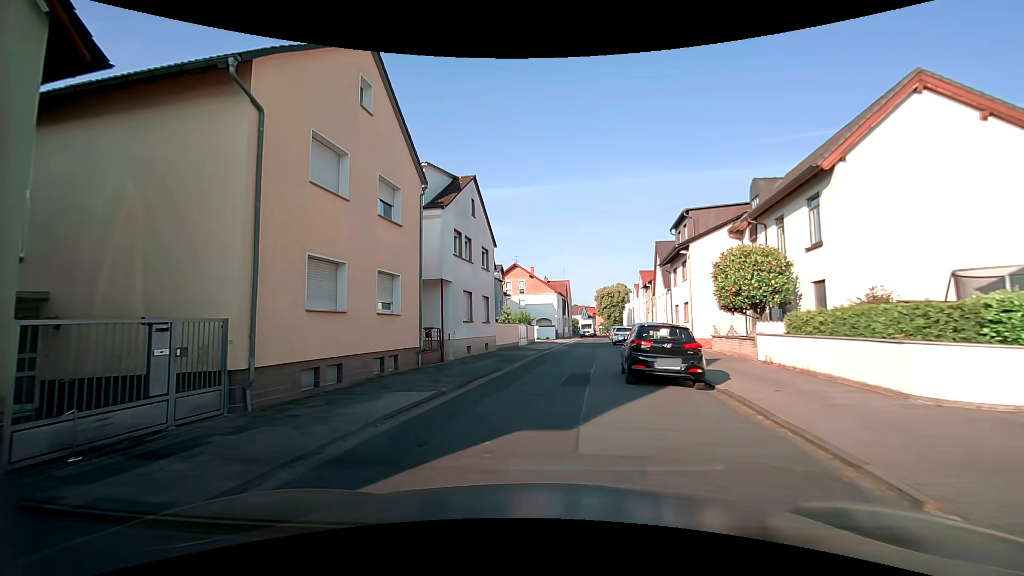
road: residential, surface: asphalt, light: Day
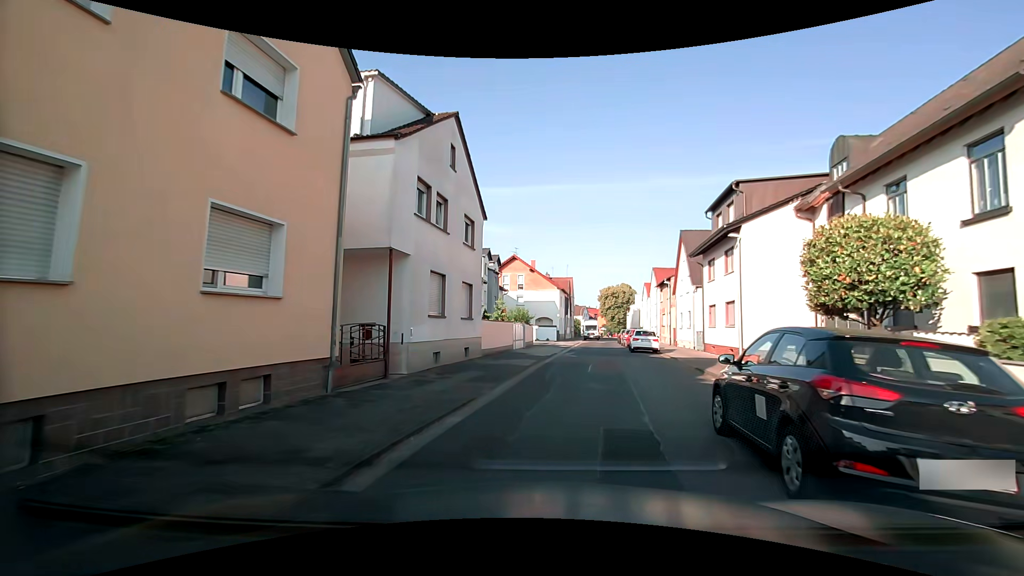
(-0.1, +7.8) m; 0°
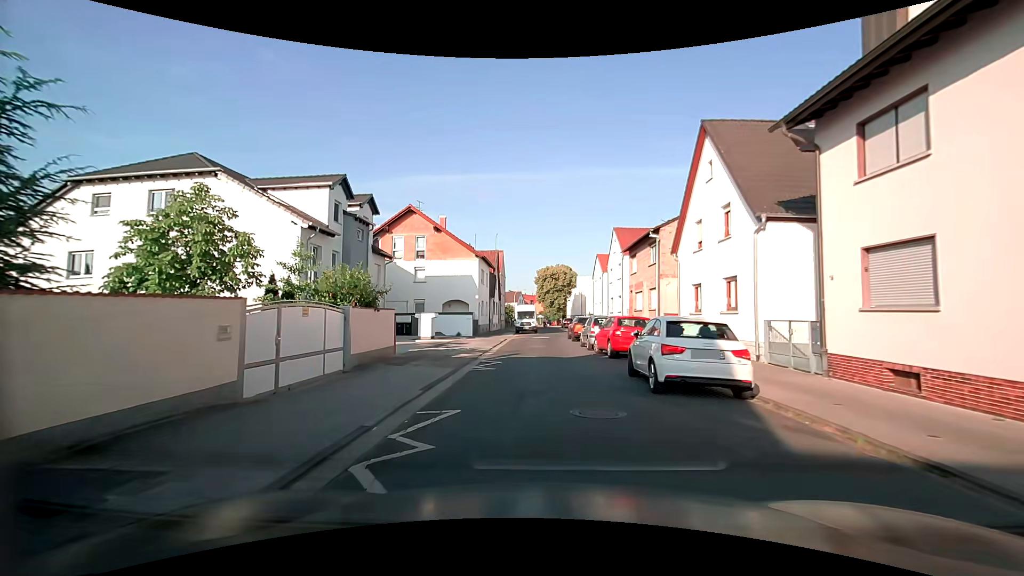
(+2.0, +22.1) m; +7°
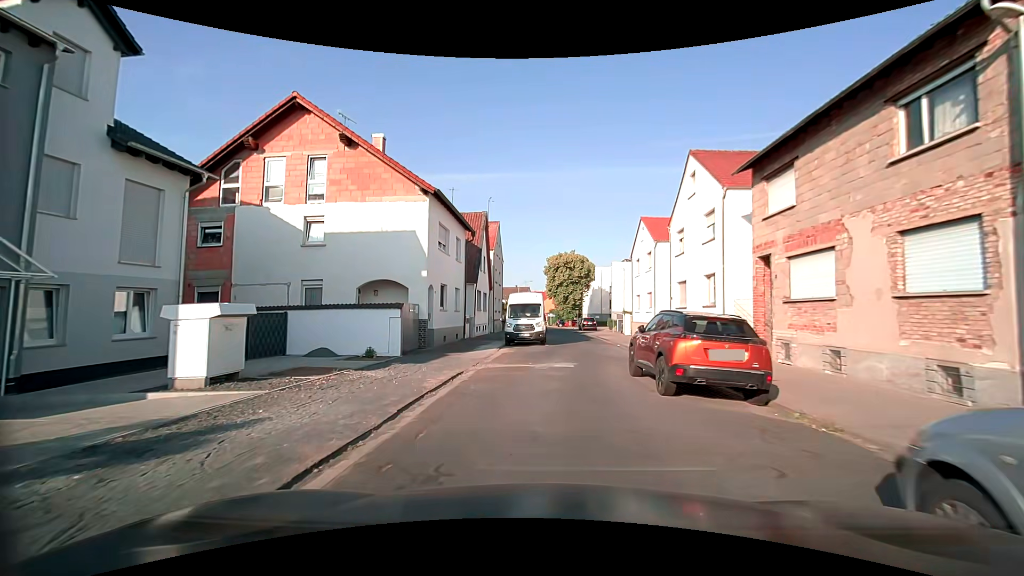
(-0.1, +21.3) m; -1°
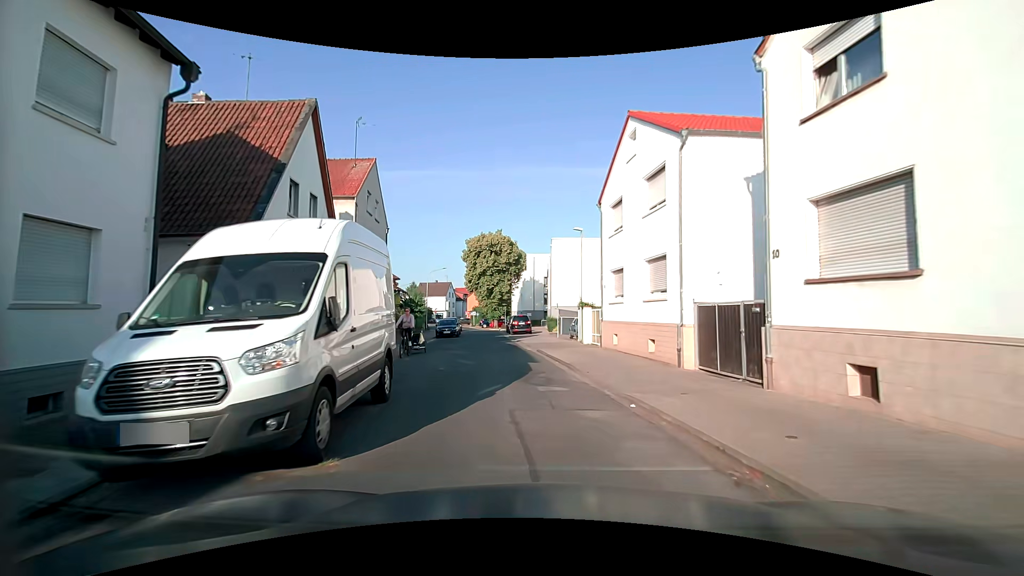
(+1.2, +19.9) m; +9°
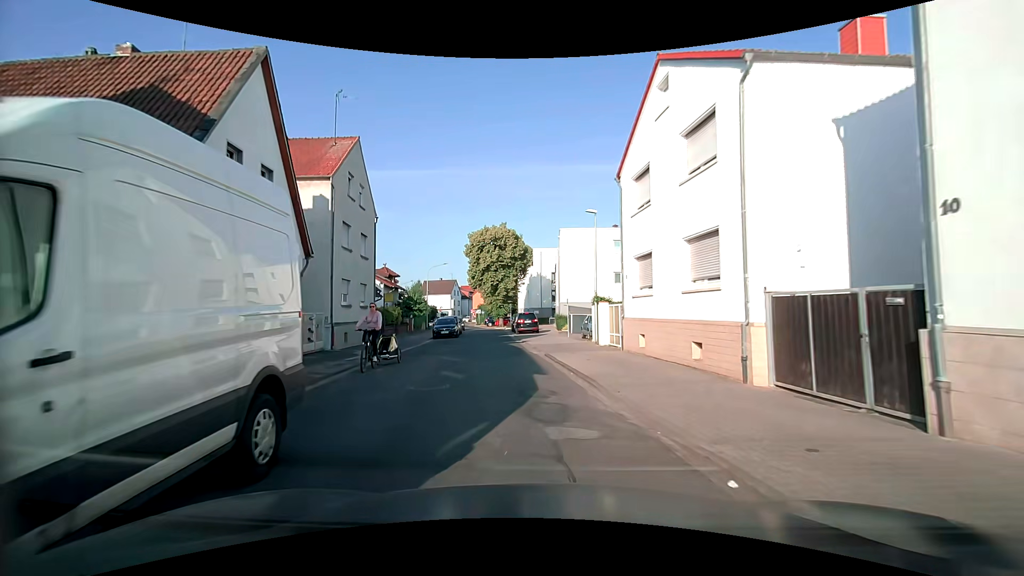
(-0.1, +3.8) m; -2°
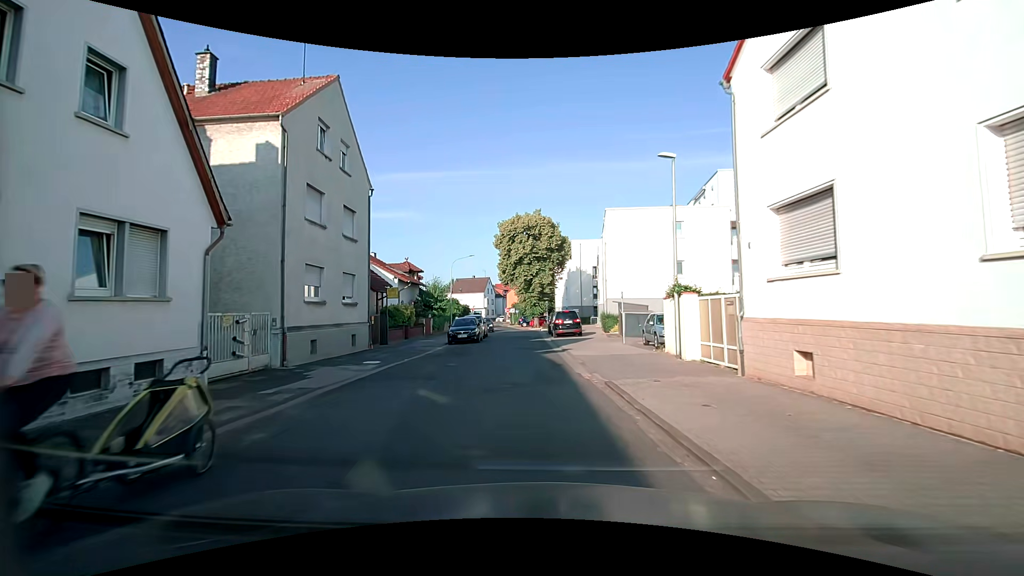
(-0.2, +7.7) m; -4°
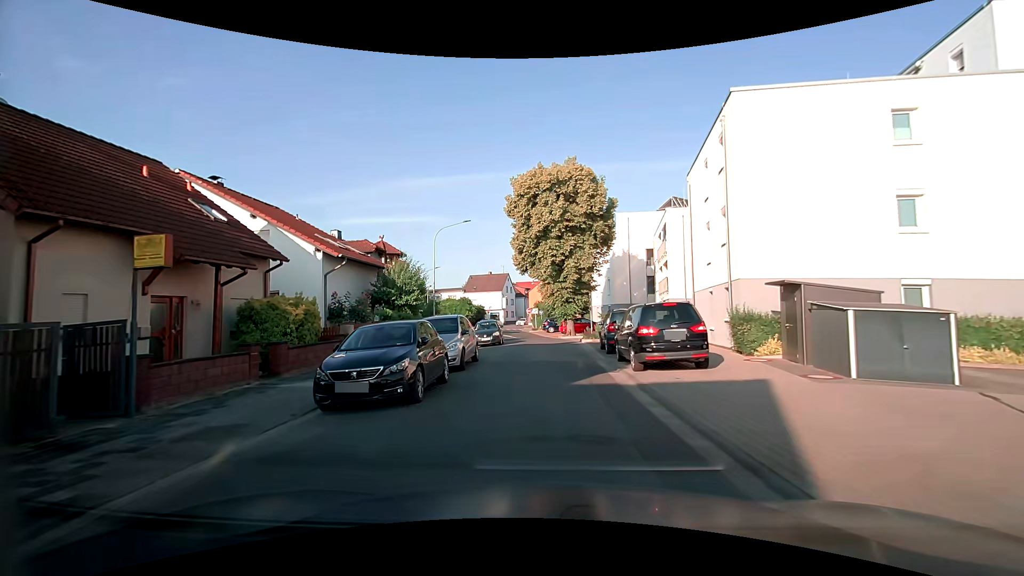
(-0.9, +19.5) m; -2°
(0, +10) (0, +20) (0, +30) (-1, +40) (-2, +50) (-3, +60) (-4, +70) (-5, +80) (-3, +89) (+5, +94) m
